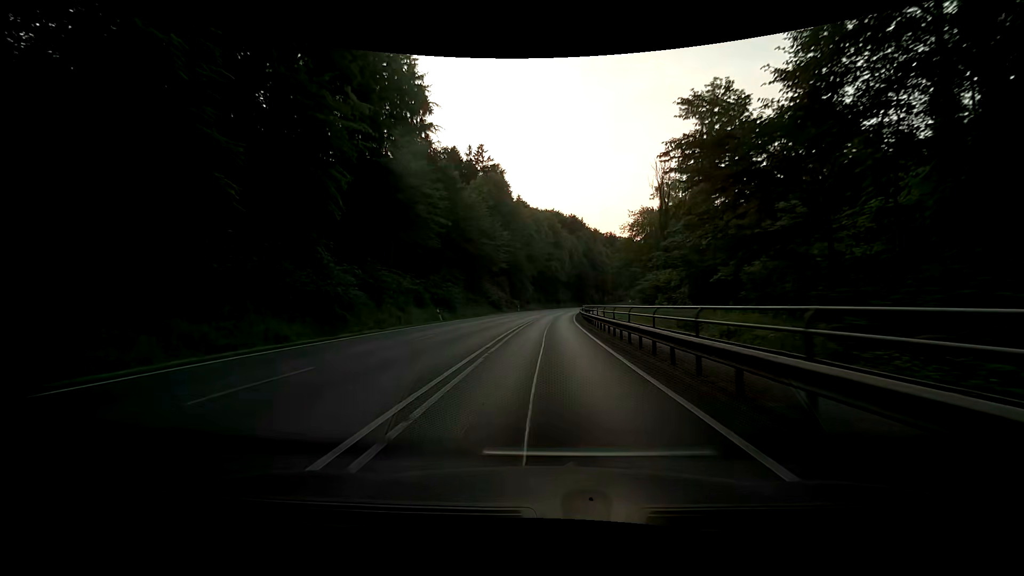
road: primary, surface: asphalt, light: Day
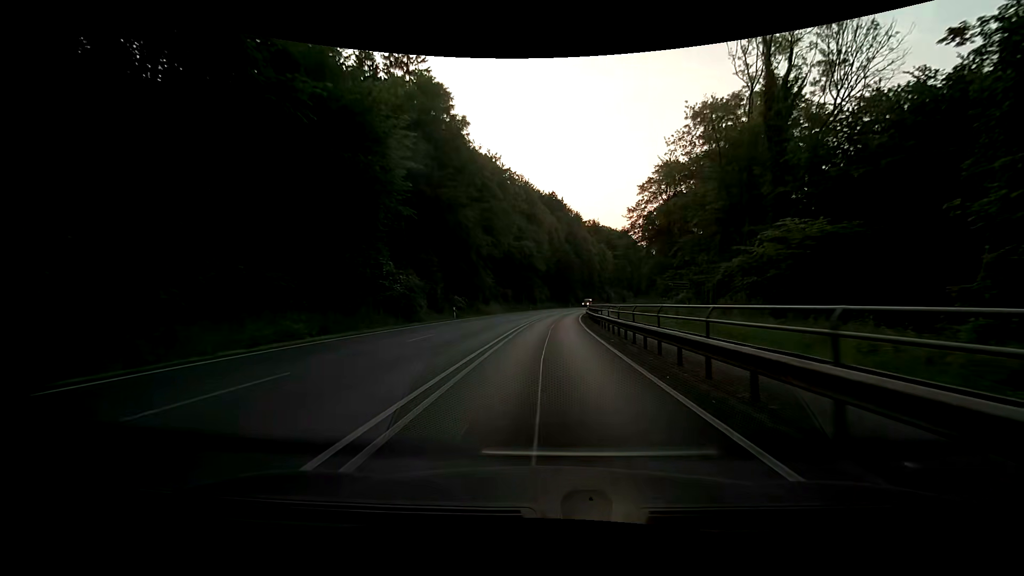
(+1.5, +48.8) m; +4°
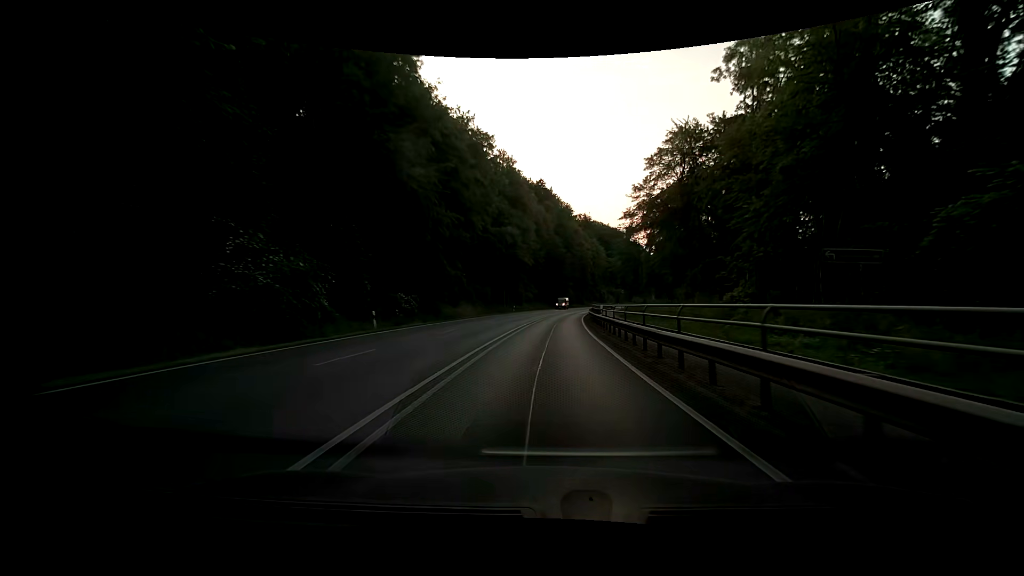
(+0.2, +18.8) m; +1°
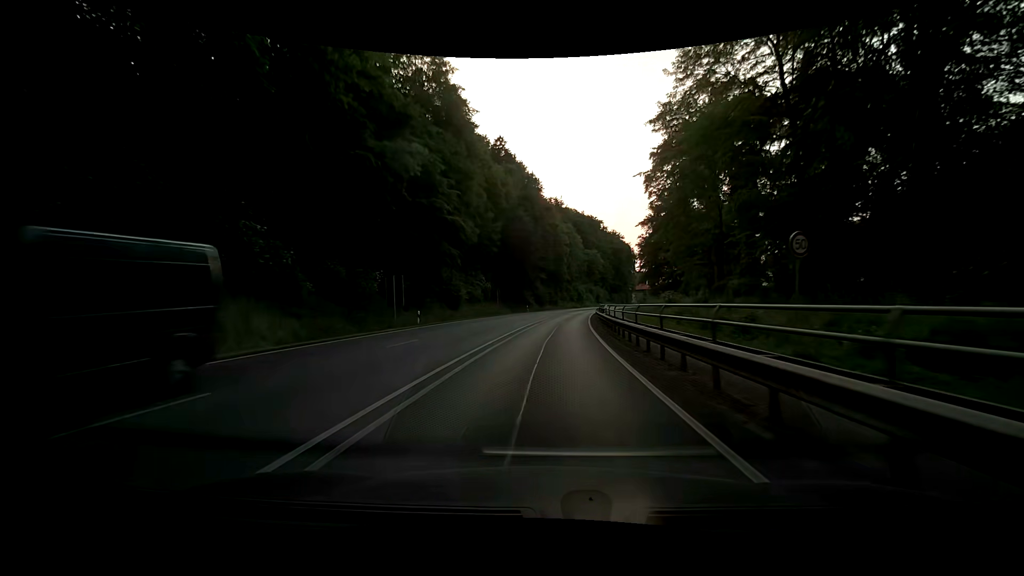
(+1.3, +42.6) m; +3°
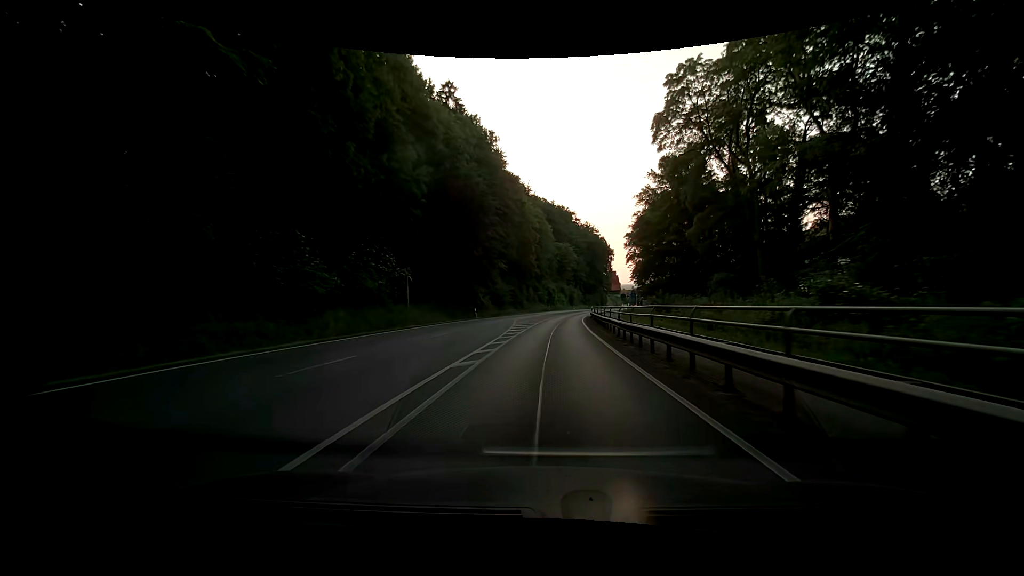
(+0.8, +30.0) m; +3°
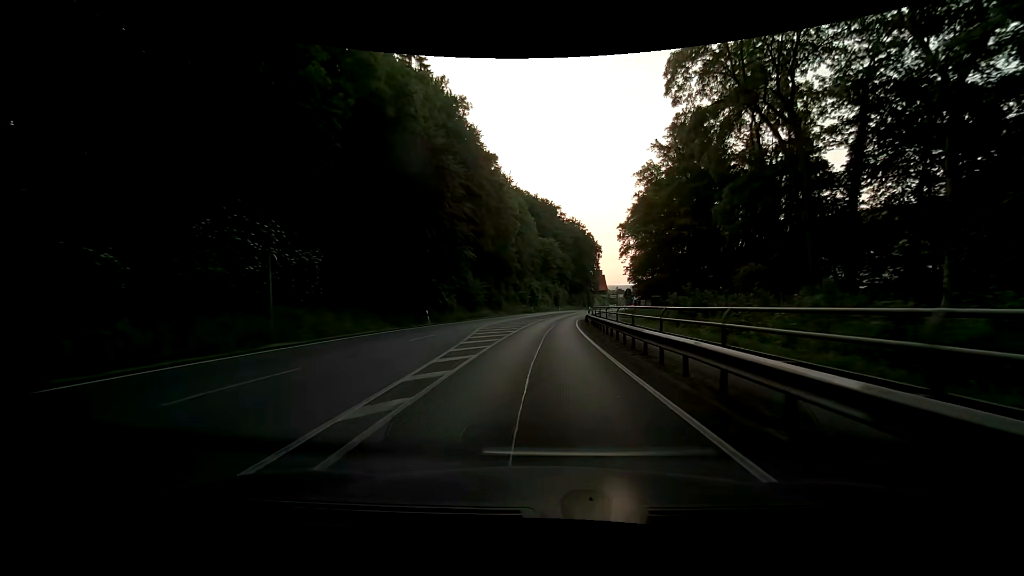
(+0.4, +14.6) m; +2°
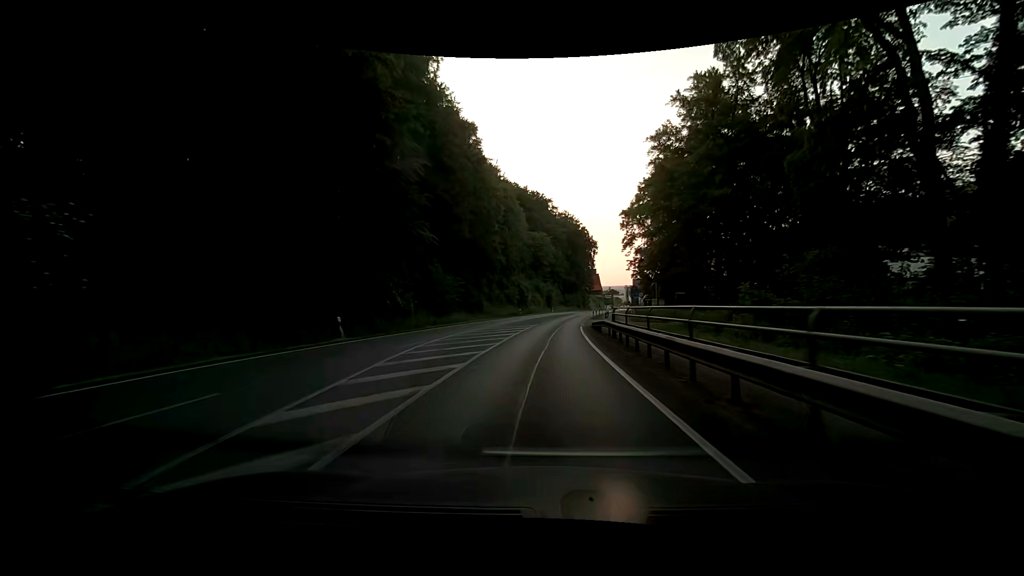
(+0.2, +14.7) m; +1°
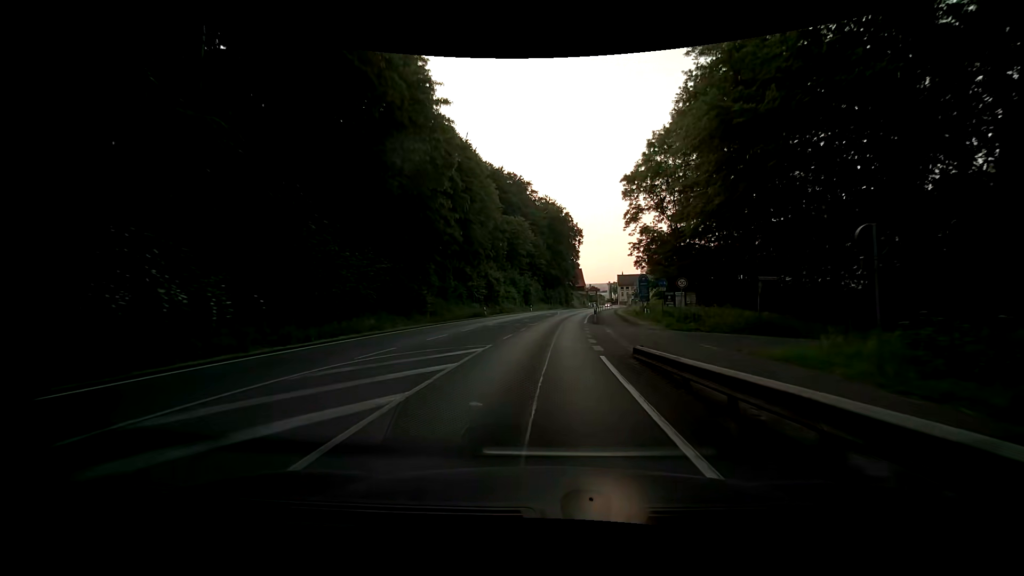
(+0.6, +21.8) m; +3°
(0, +10) (0, +20) (+1, +30) (+1, +40) (+2, +50) (+3, +60) (+4, +70) (+5, +80) (+7, +90) (+8, +100) m
